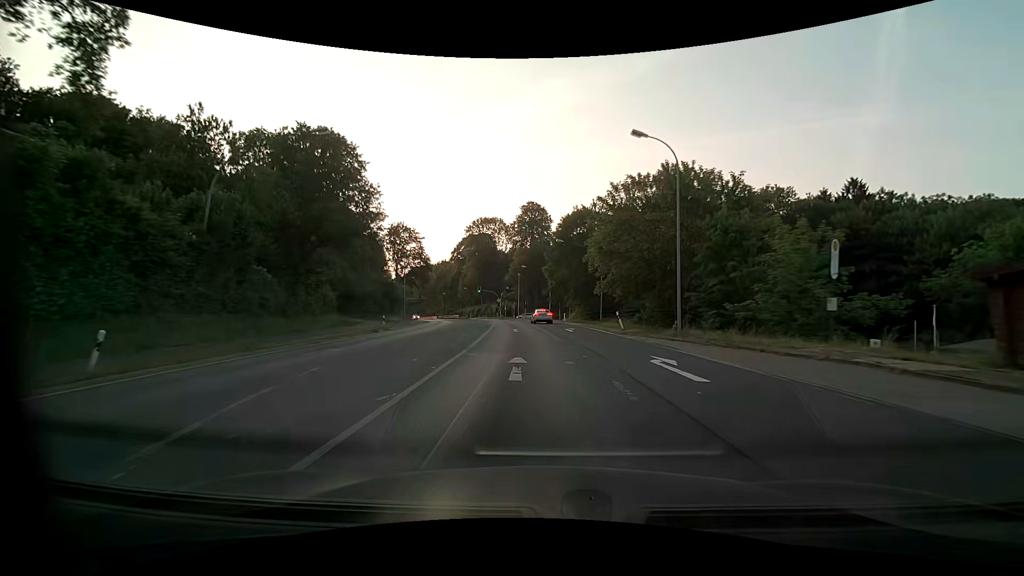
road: primary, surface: asphalt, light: Day
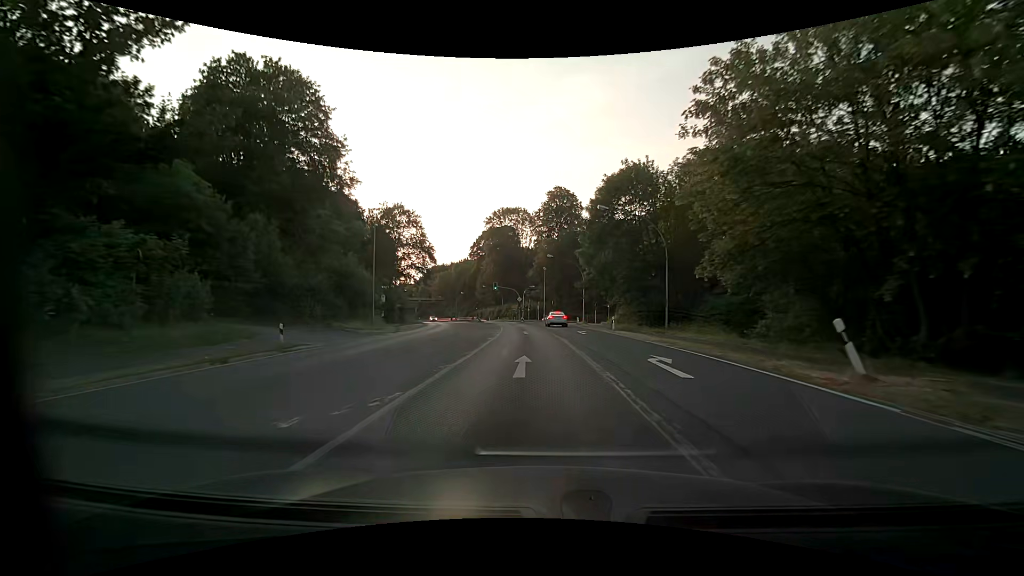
(-0.5, +19.7) m; -3°
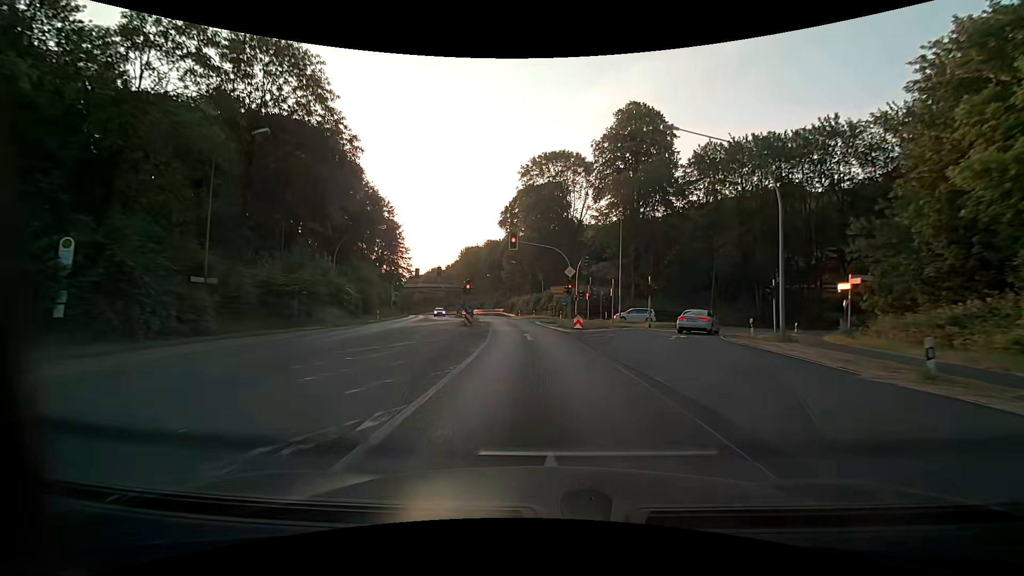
(-2.4, +49.8) m; -5°
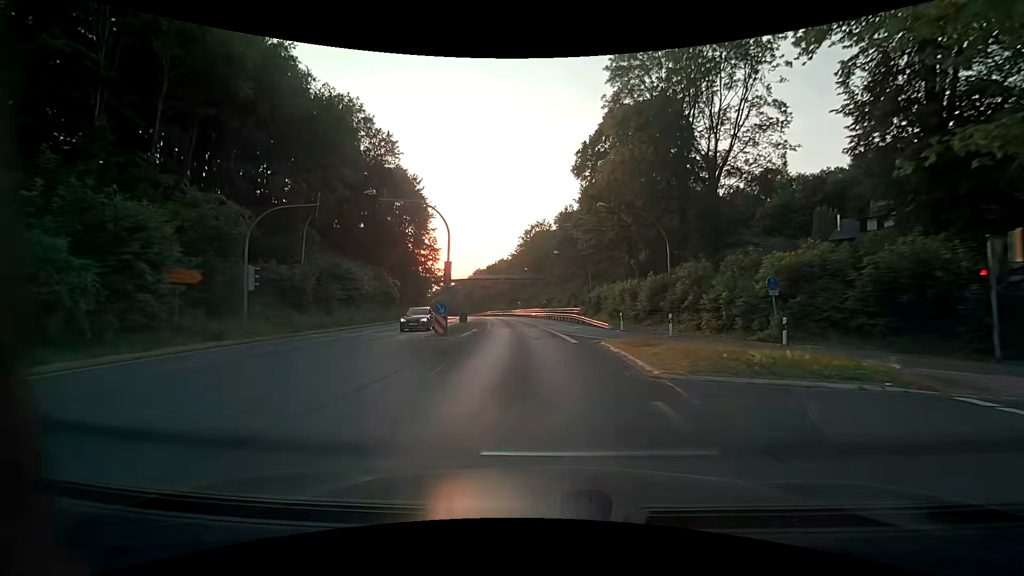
(-3.3, +47.6) m; -9°
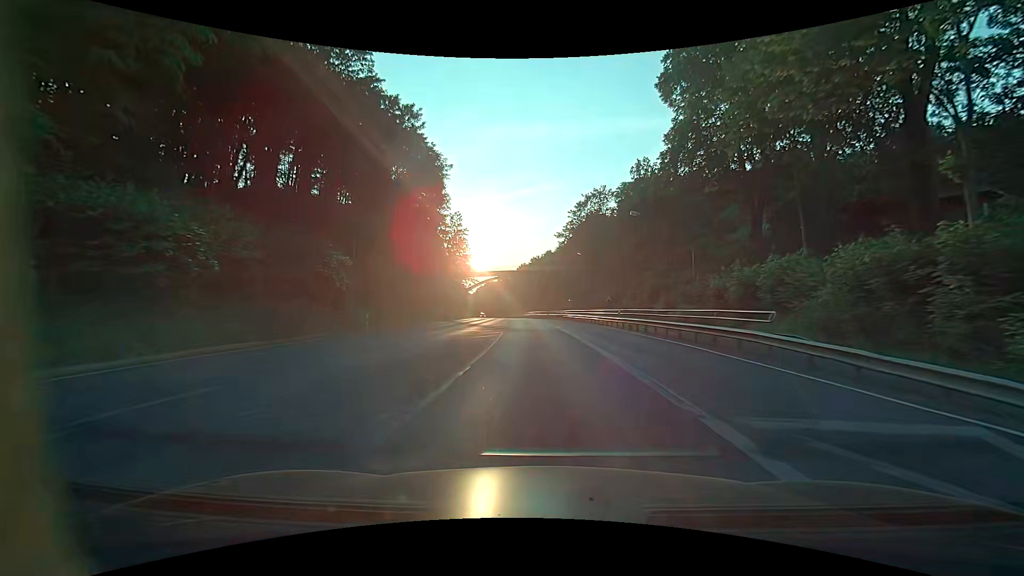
(-1.6, +29.4) m; -6°
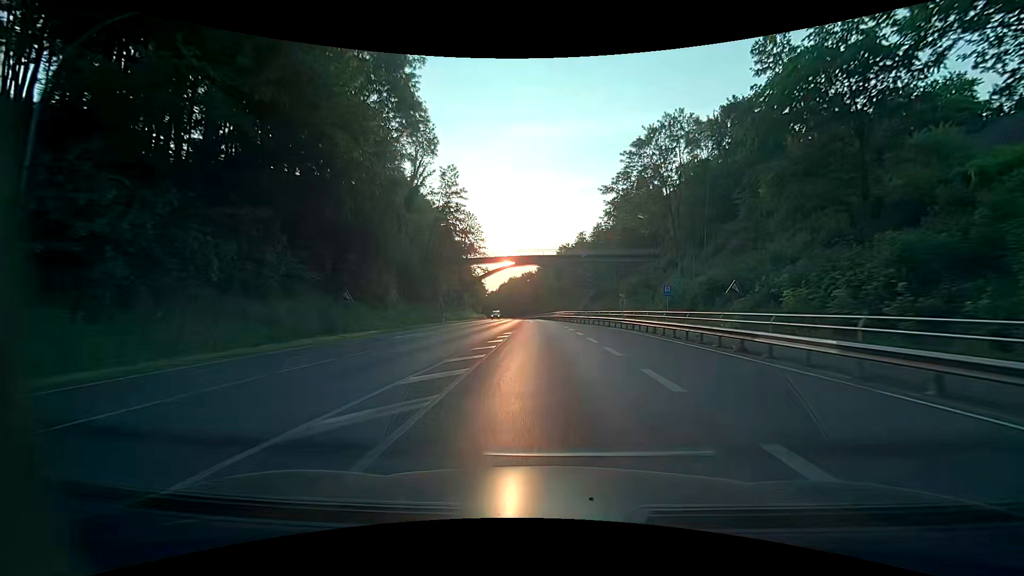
(-1.0, +31.0) m; -3°
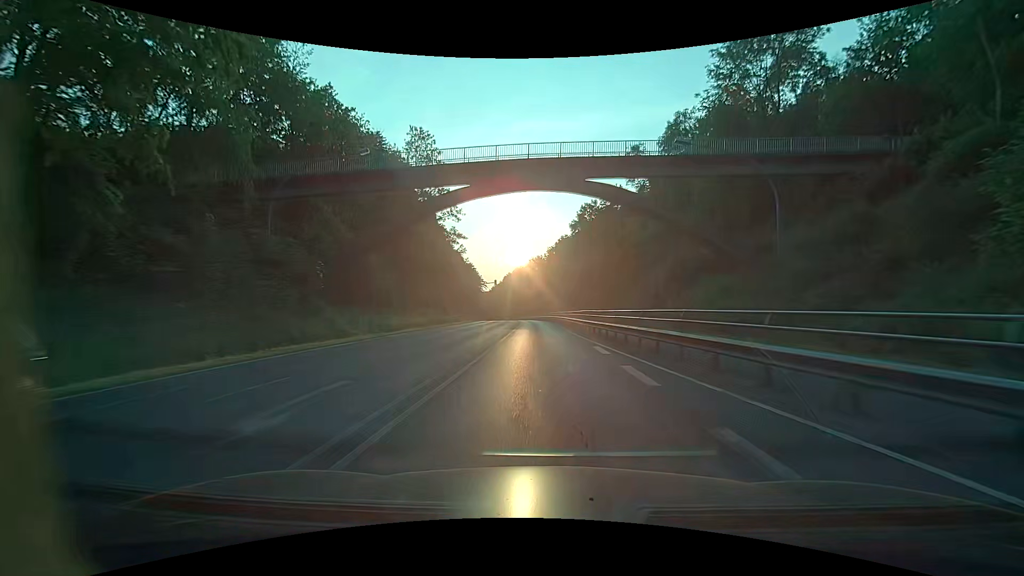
(-0.6, +54.3) m; -1°
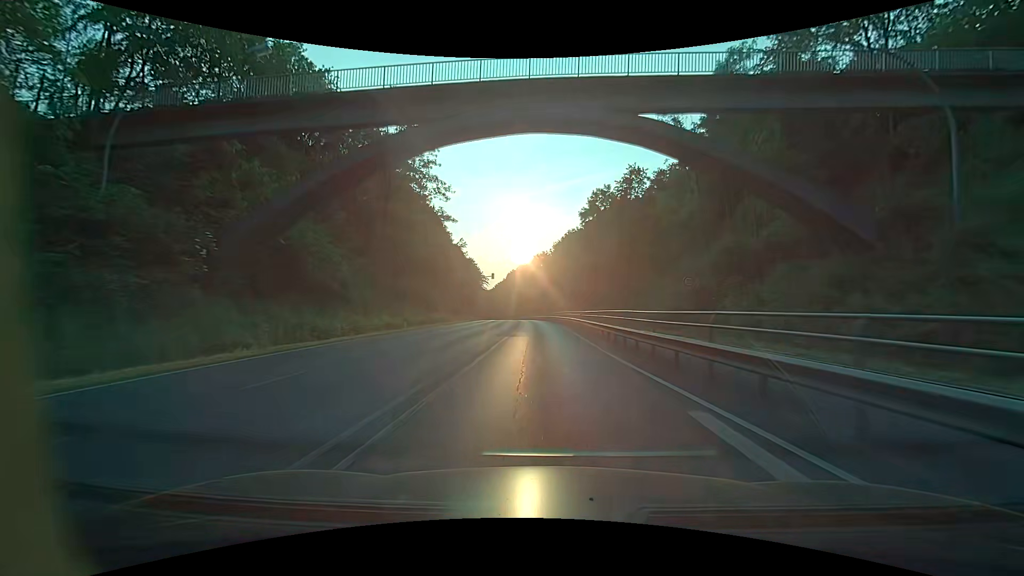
(-0.1, +11.2) m; -1°
(0, +10) (0, +20) (0, +30) (0, +40) (-1, +50) (-1, +60) (-1, +70) (-2, +80) (-2, +90) (-3, +100) m
